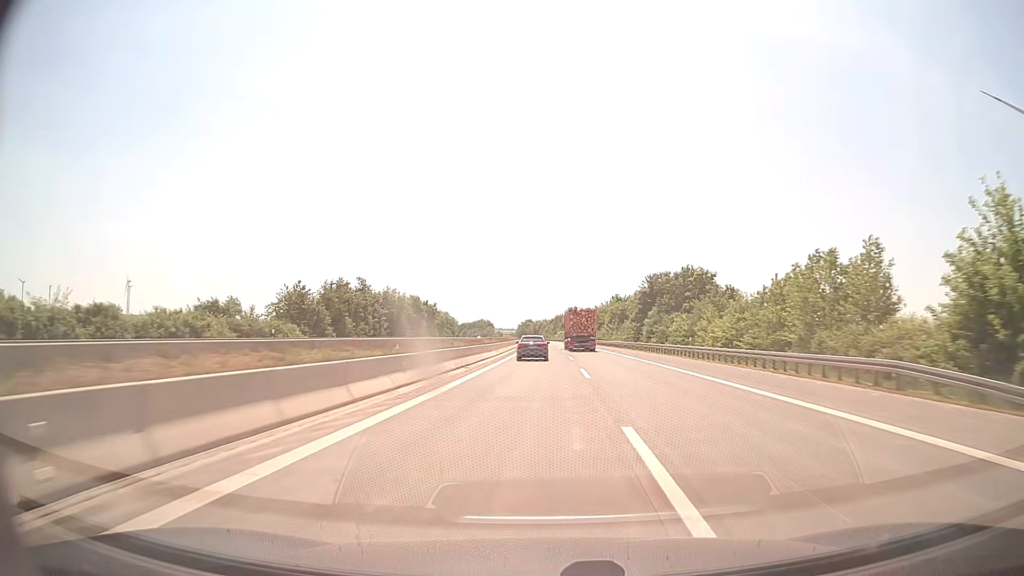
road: motorway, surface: asphalt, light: Day
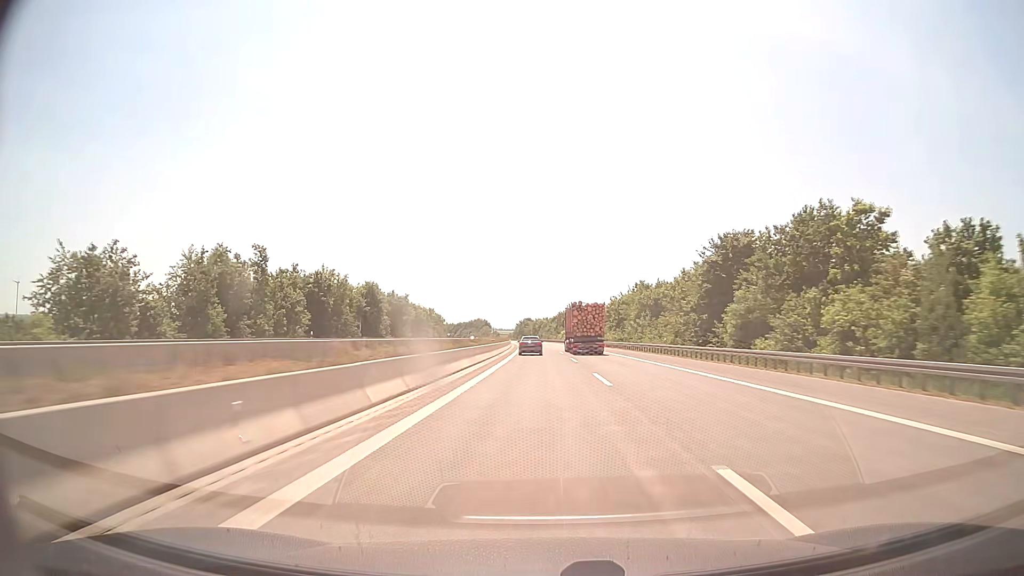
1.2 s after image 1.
(0.0, +39.4) m; 0°
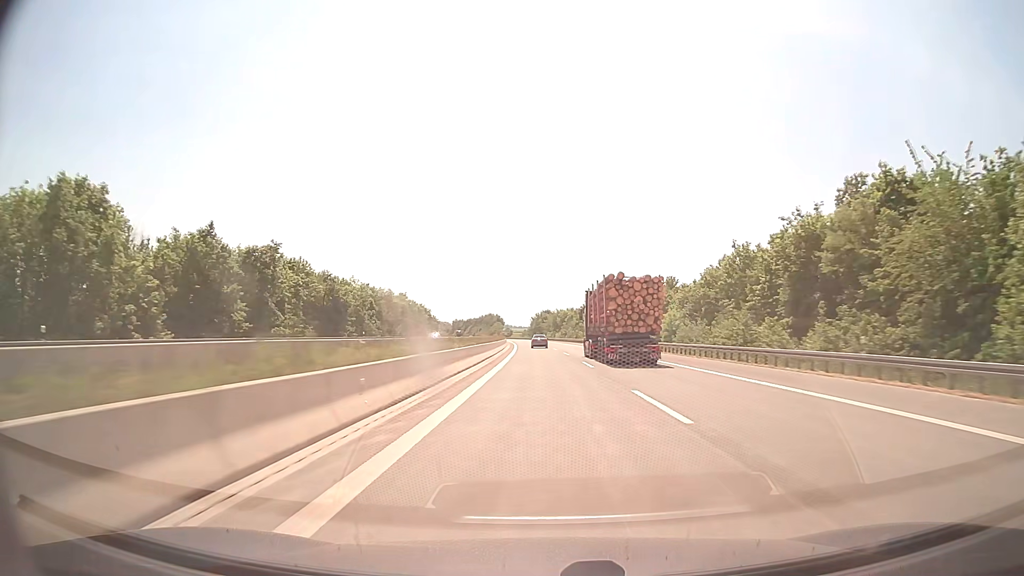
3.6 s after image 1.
(-1.1, +80.6) m; -2°
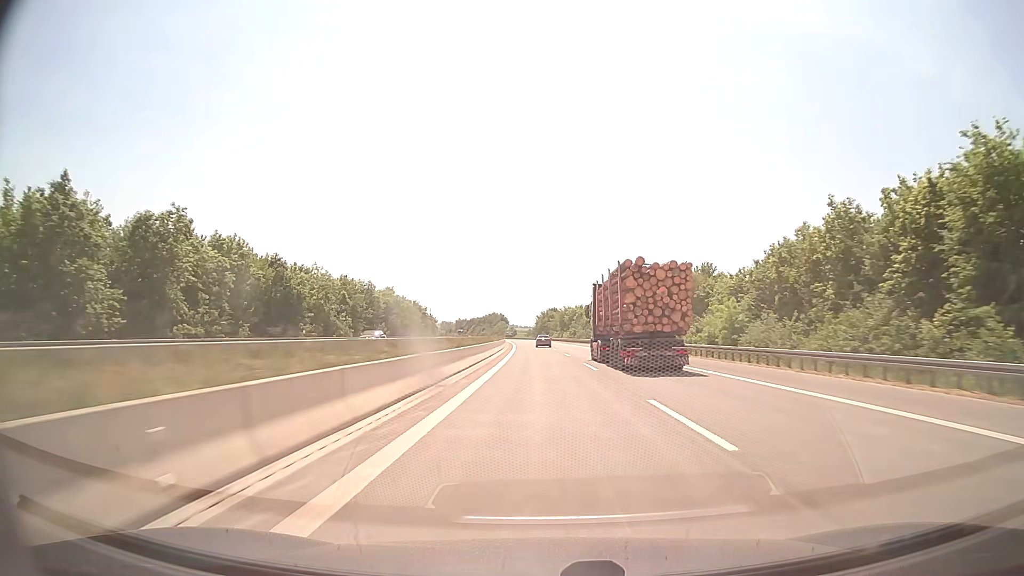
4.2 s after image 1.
(-0.1, +20.4) m; -1°
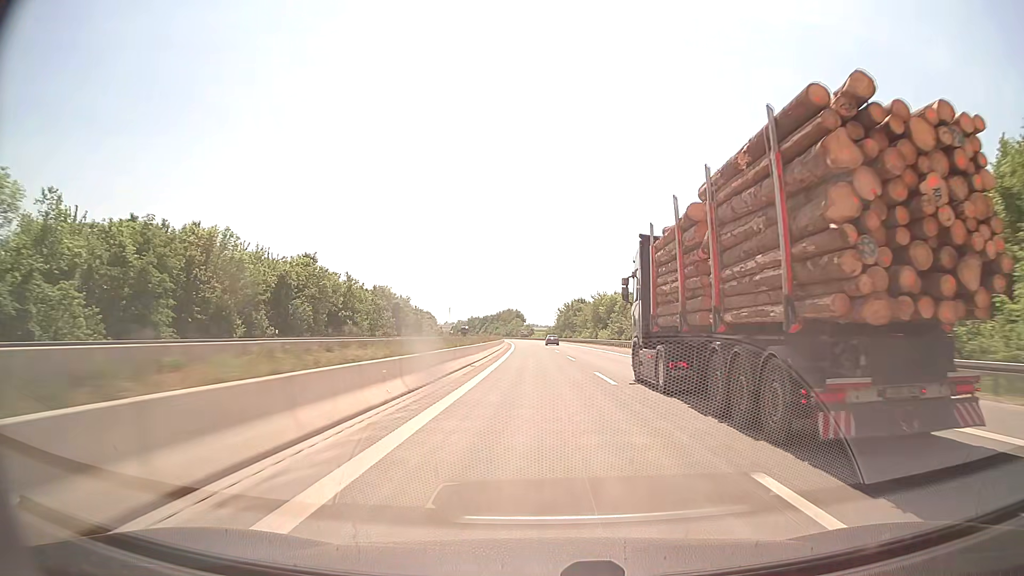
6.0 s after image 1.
(-0.8, +61.5) m; -2°
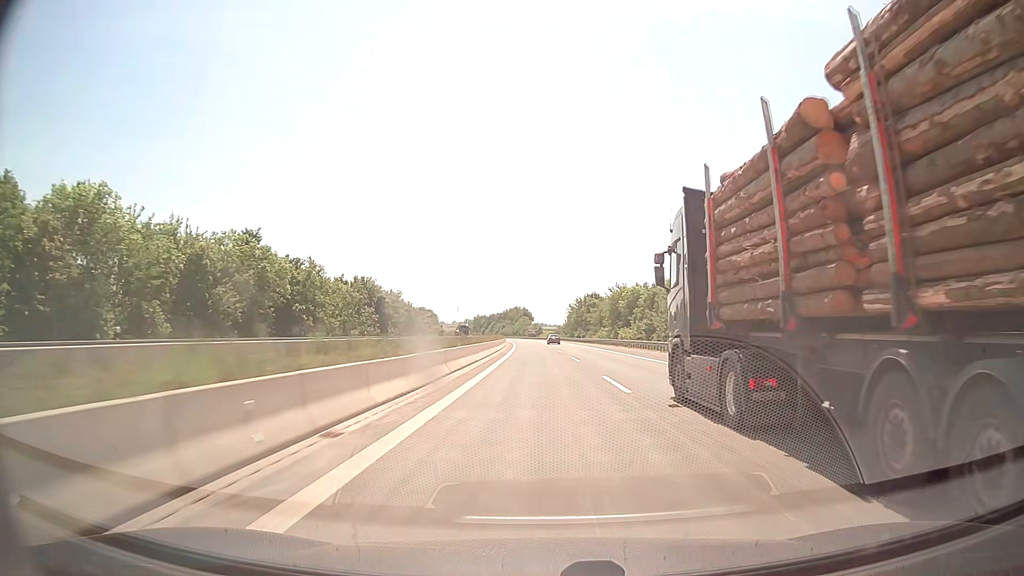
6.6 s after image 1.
(-0.1, +20.6) m; -1°
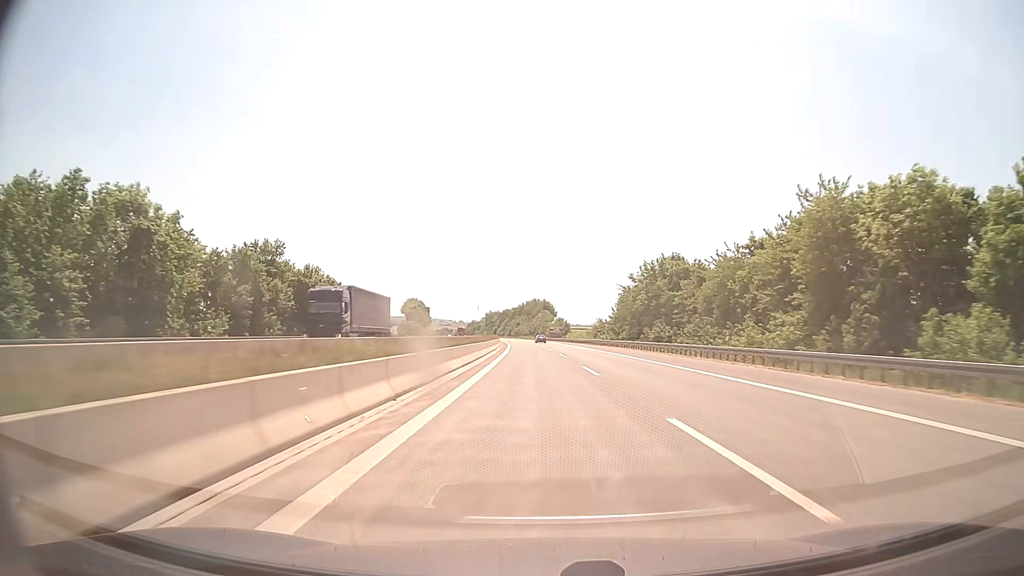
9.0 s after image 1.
(-1.8, +82.6) m; -2°
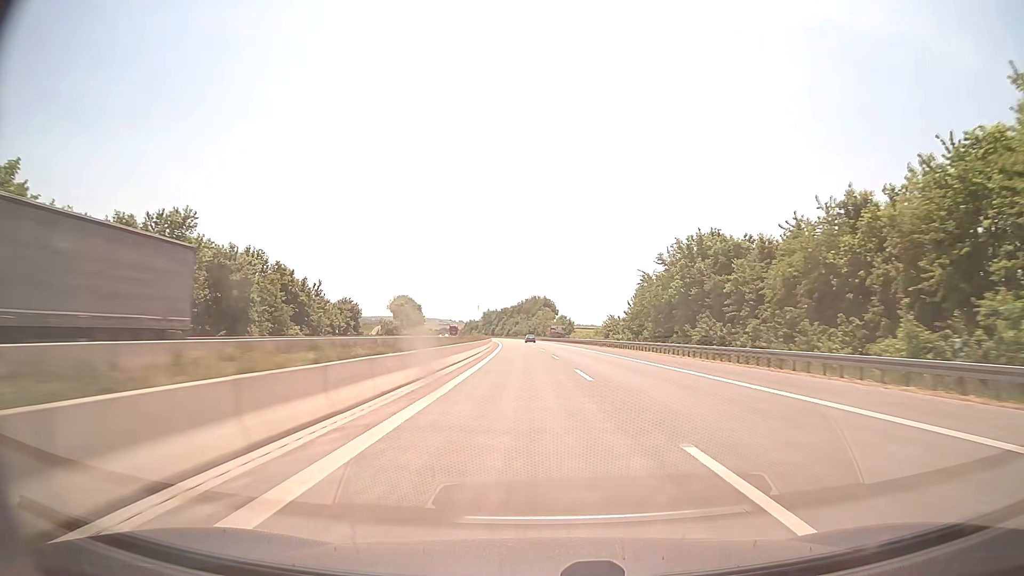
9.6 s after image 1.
(0.0, +20.7) m; 0°
(0, +10) (0, +20) (0, +30) (0, +40) (0, +50) (0, +60) (-1, +70) (-1, +80) (-1, +90) (-2, +100) m
